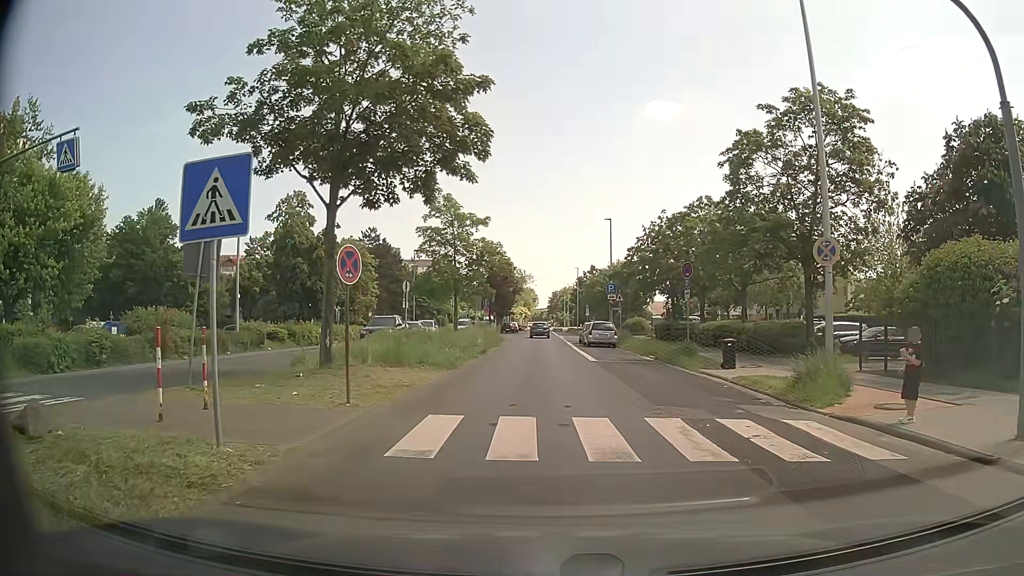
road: unclassified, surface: asphalt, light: Day
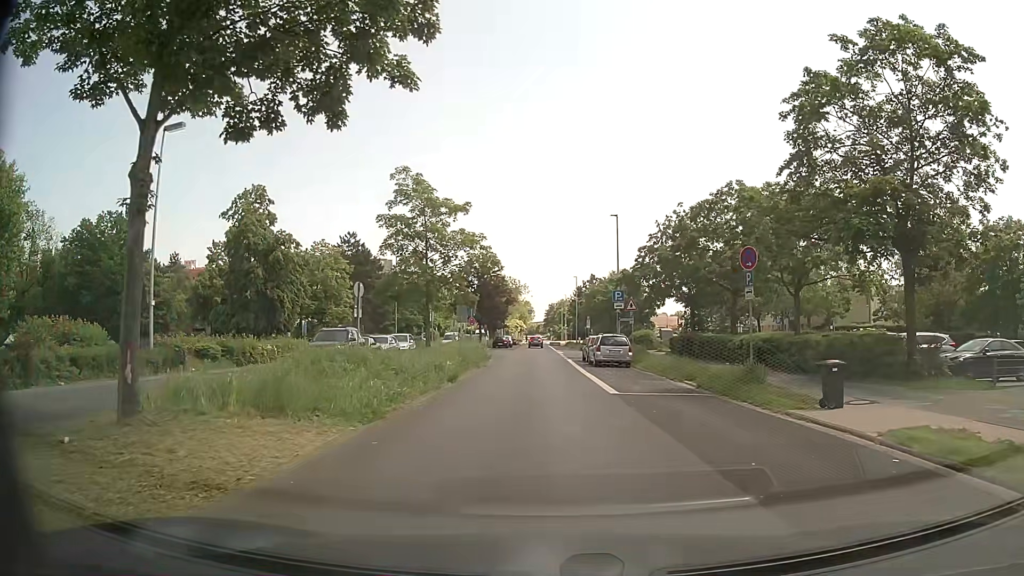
(0.0, +8.5) m; +1°
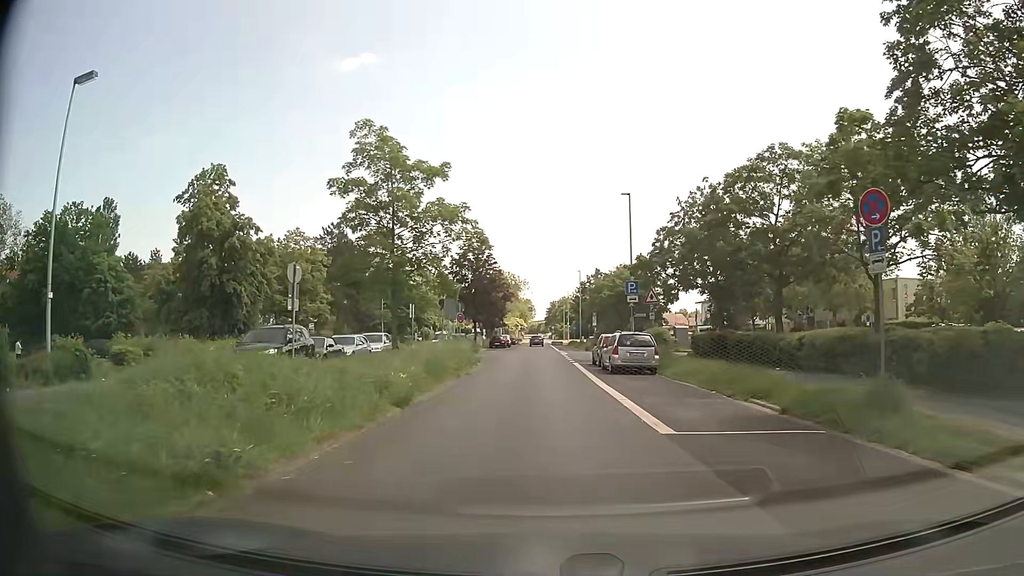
(-0.1, +7.3) m; 0°
(0, +10) (0, +20) (-1, +30) (-1, +40) (-1, +50) (-2, +60) (-2, +70) (-2, +80) (-2, +90) (-2, +100) m
